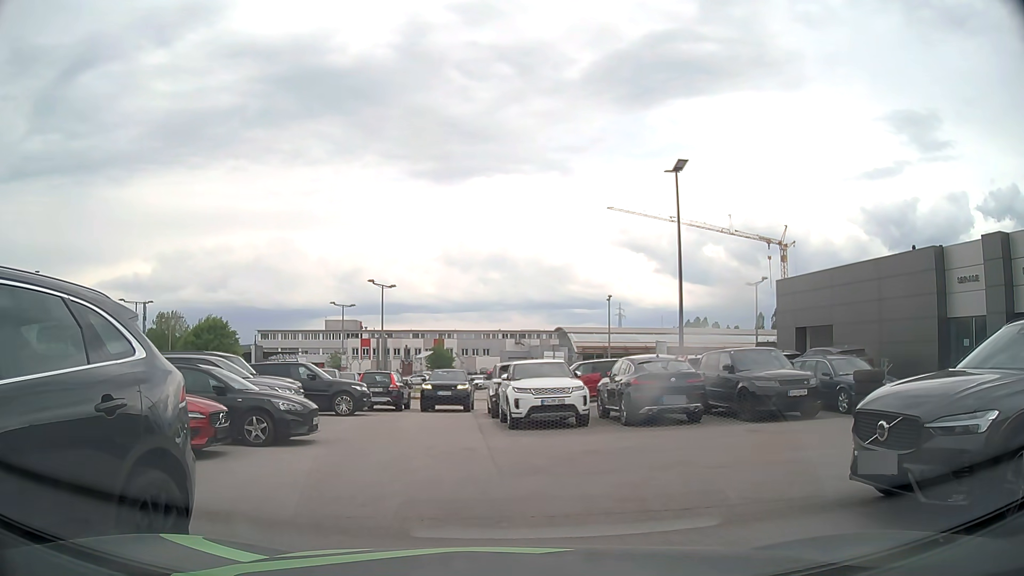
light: Day
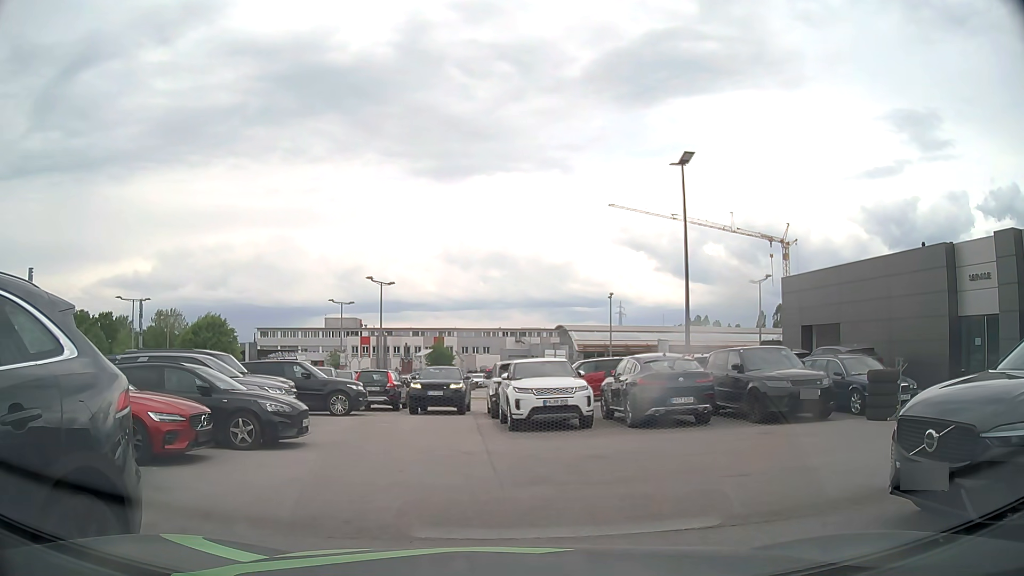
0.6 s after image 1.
(0.0, +0.6) m; 0°
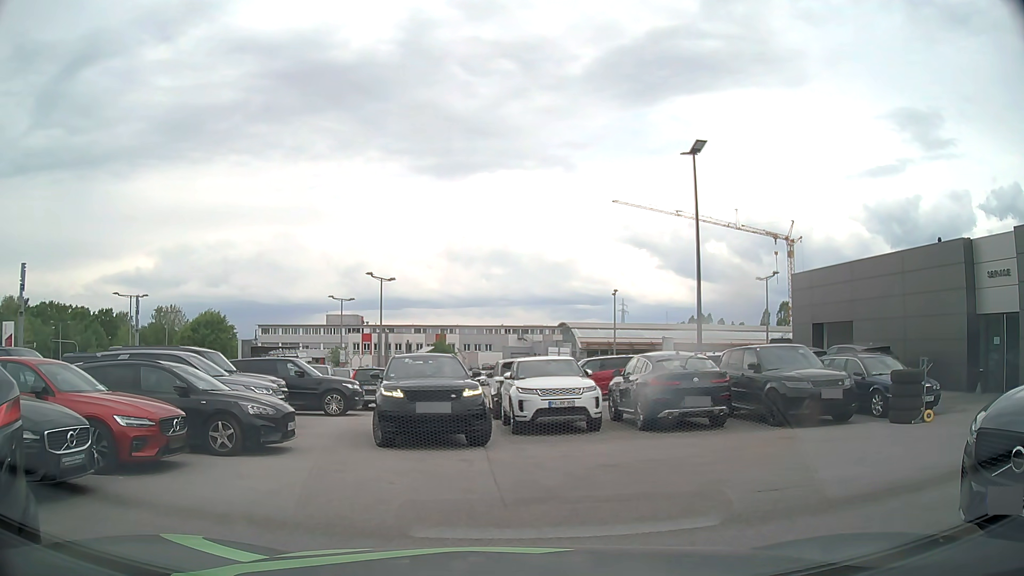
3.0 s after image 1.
(0.0, +0.9) m; 0°
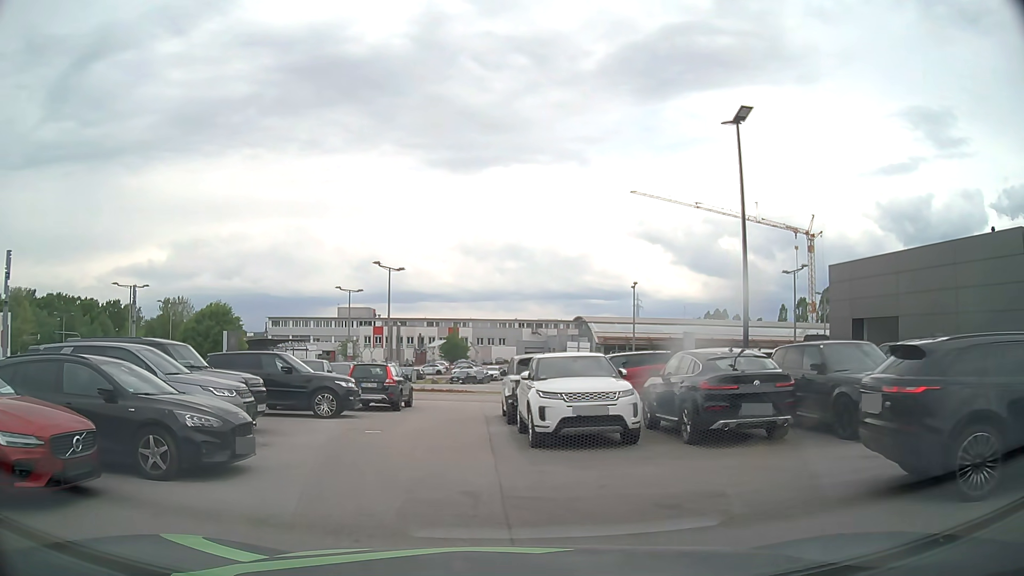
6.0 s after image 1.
(0.0, +2.8) m; 0°
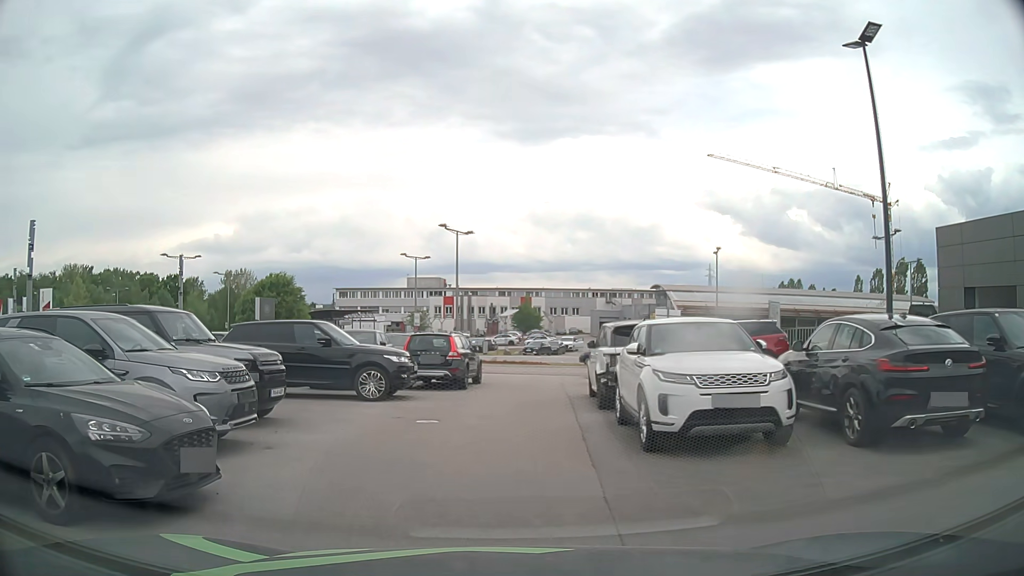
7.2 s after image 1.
(-0.2, +3.6) m; -7°
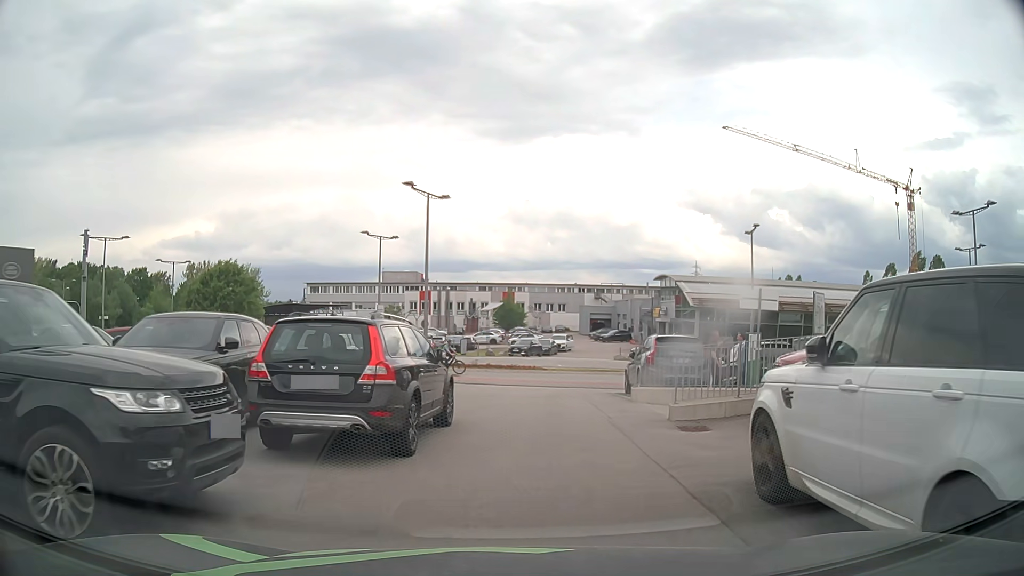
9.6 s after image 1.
(-0.3, +11.3) m; +1°
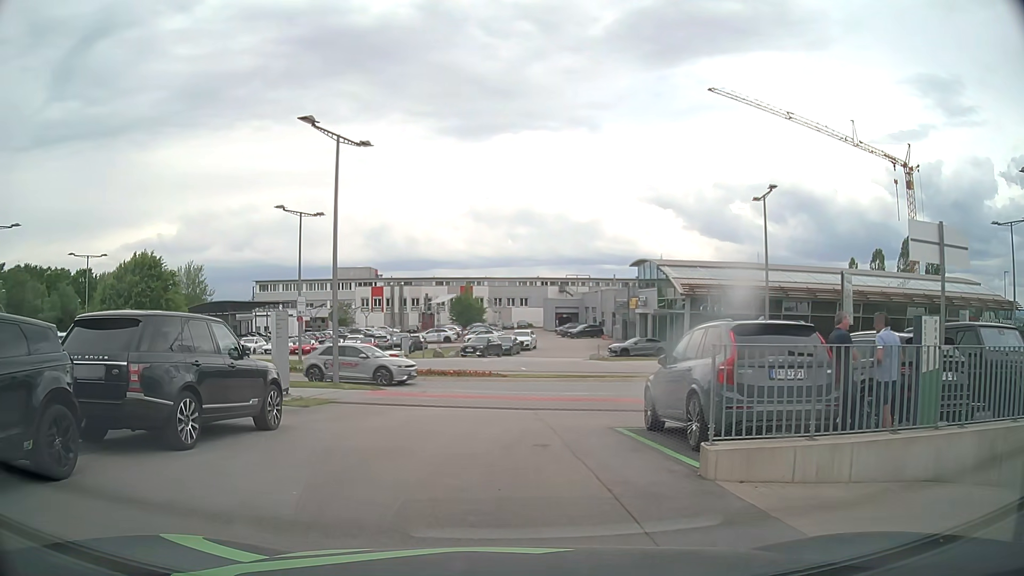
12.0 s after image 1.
(+0.7, +9.6) m; +5°
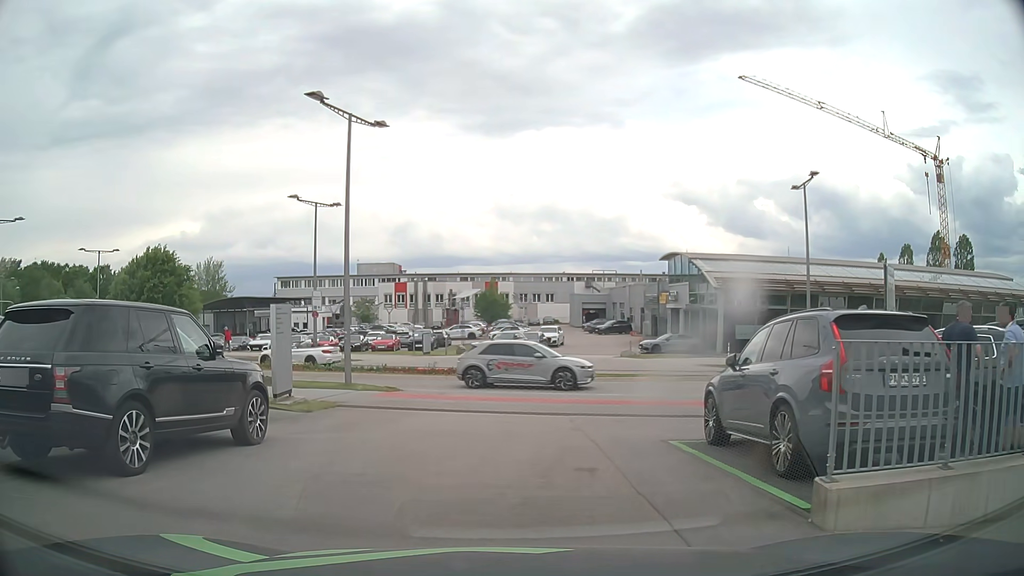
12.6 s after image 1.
(-0.1, +2.1) m; -2°
